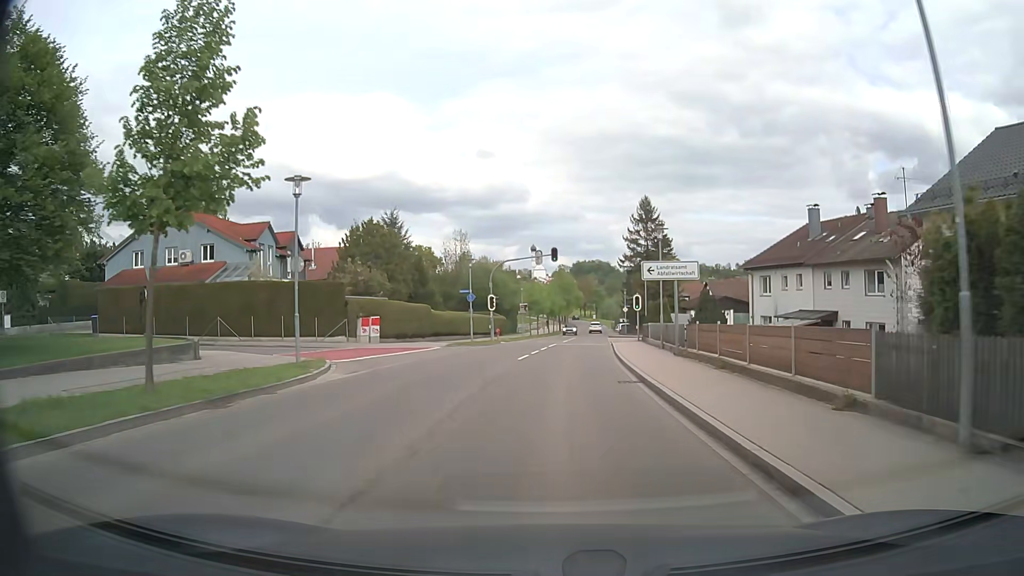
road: tertiary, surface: asphalt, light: Day
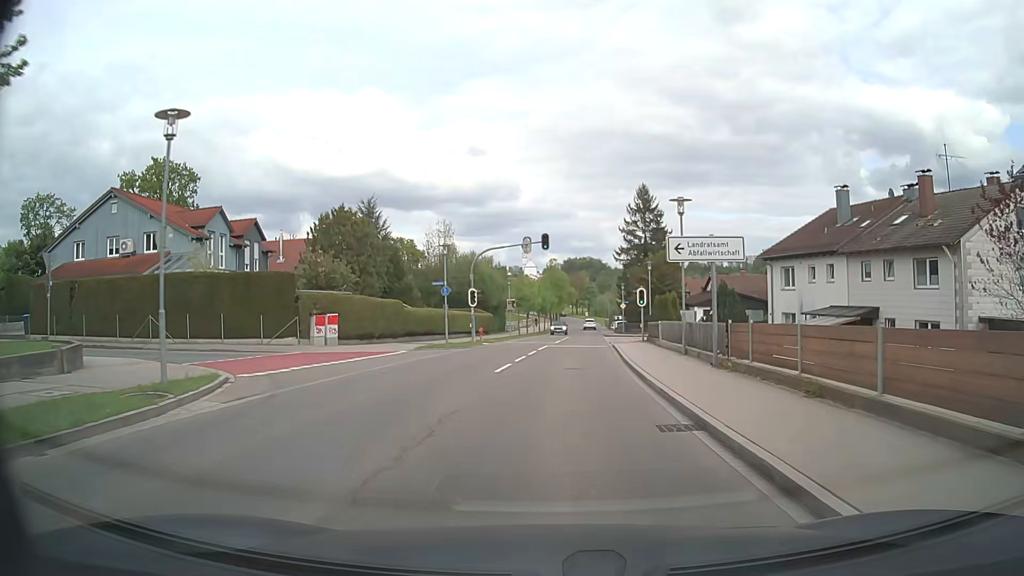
(+0.1, +6.4) m; 0°
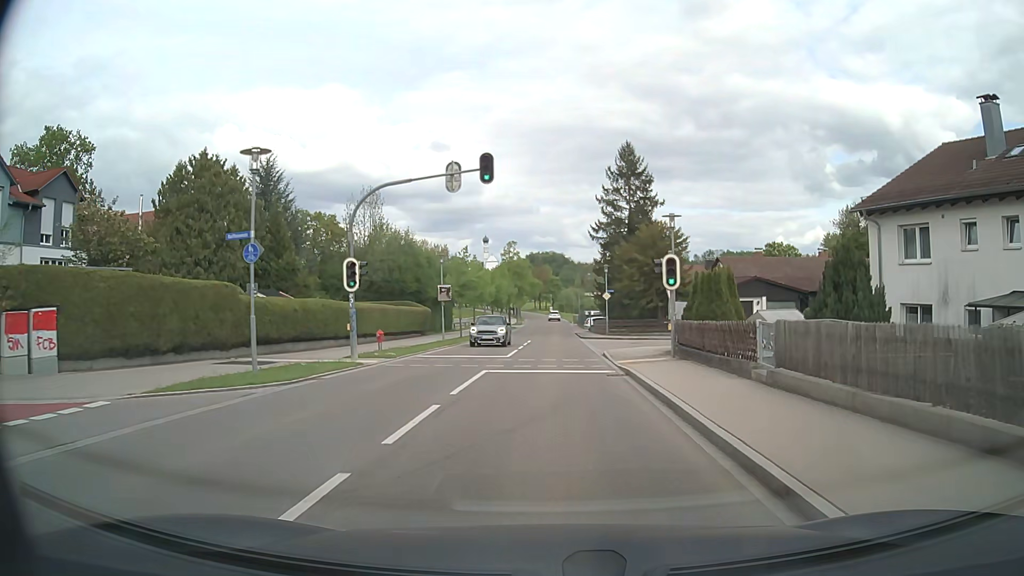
(+0.7, +19.0) m; +3°
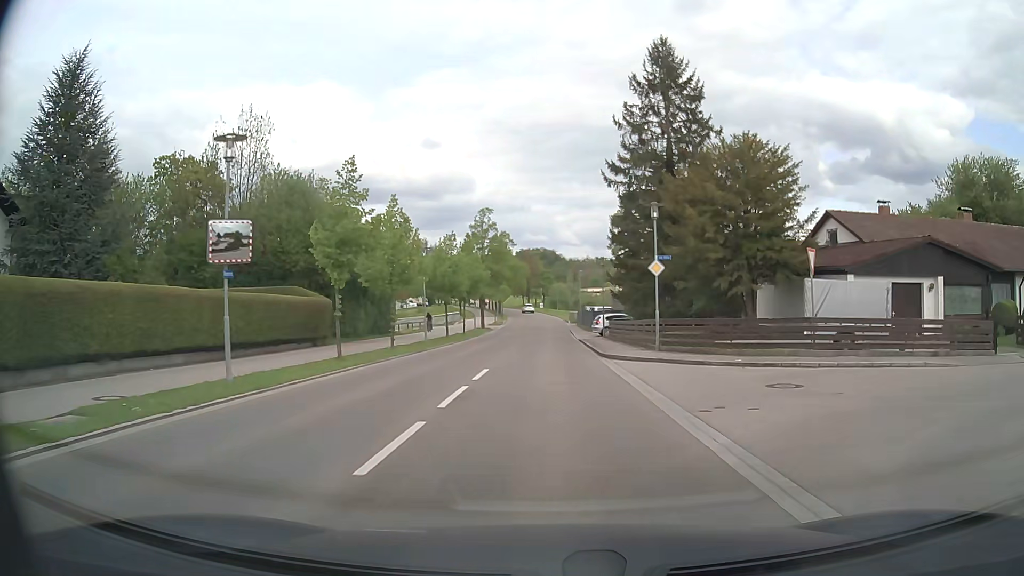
(+0.4, +25.7) m; +1°
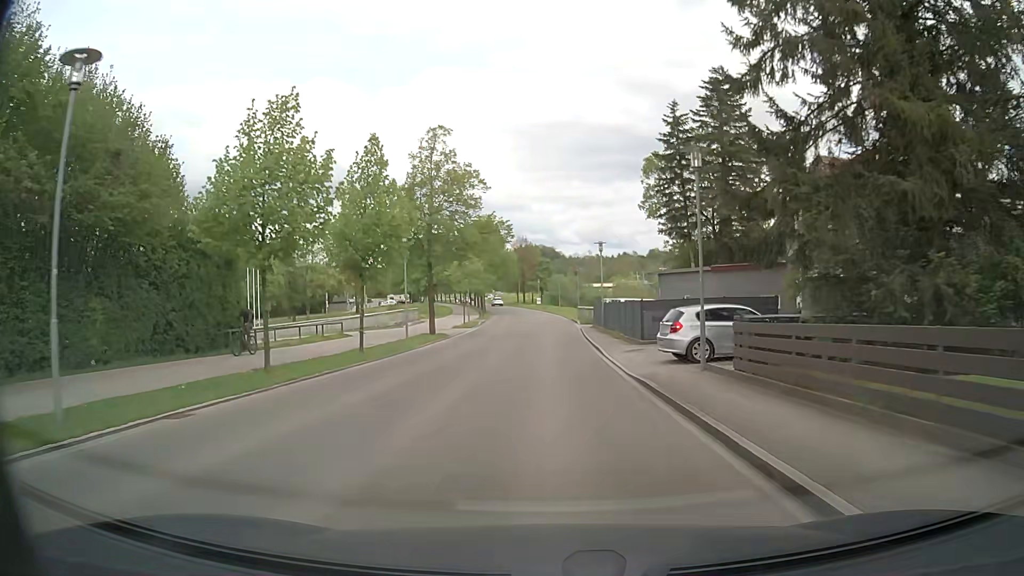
(+0.2, +27.5) m; 0°
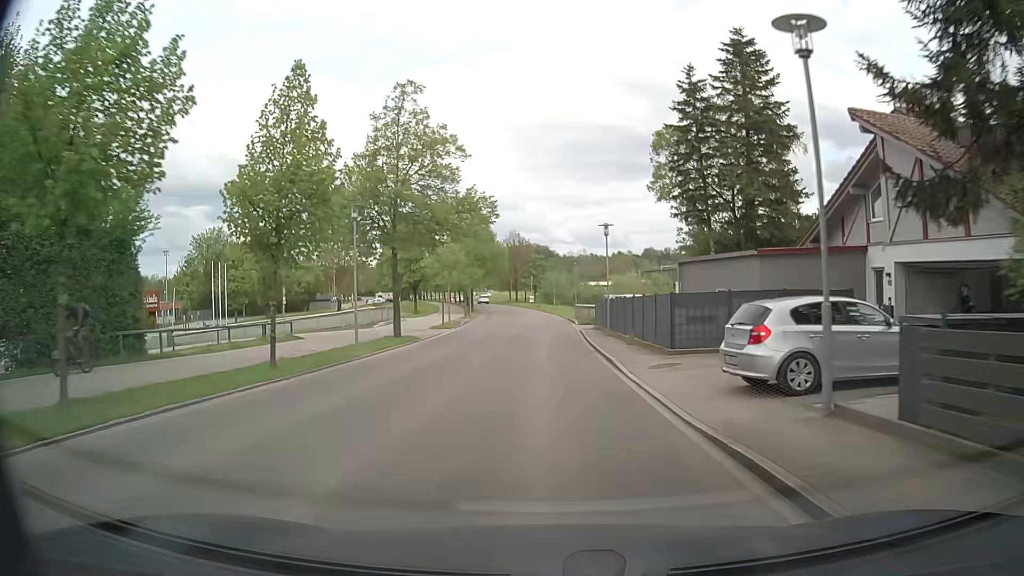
(0.0, +7.2) m; +1°
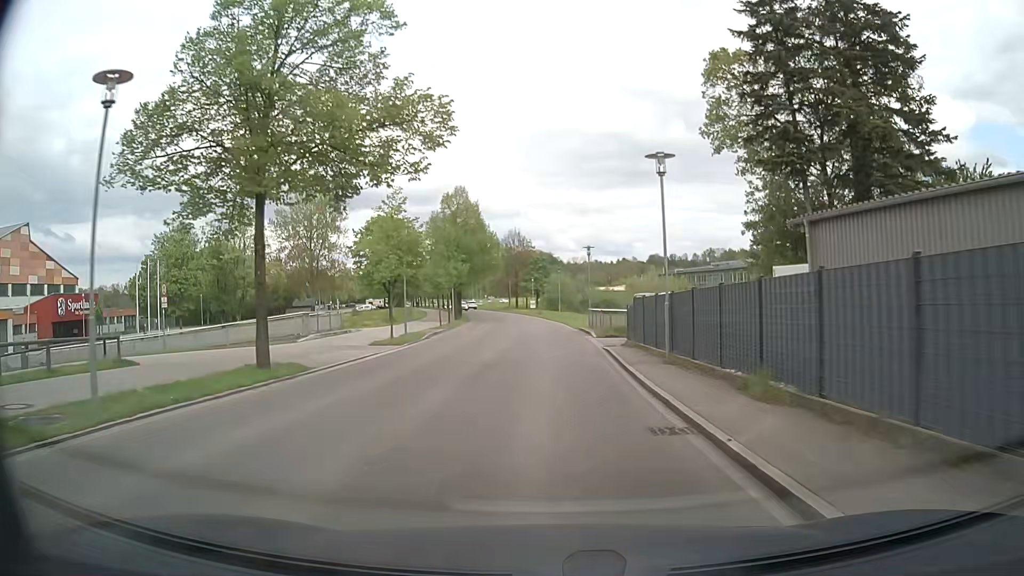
(-0.1, +14.6) m; 0°
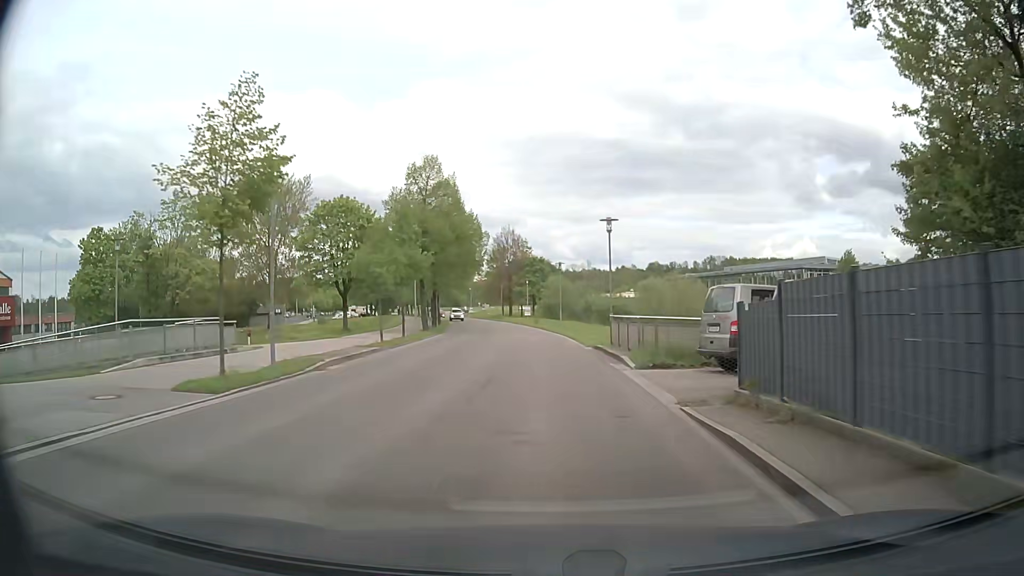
(0.0, +14.7) m; 0°
(0, +10) (0, +20) (0, +30) (-1, +40) (-1, +50) (-3, +60) (-4, +70) (-6, +80) (-7, +89) (-10, +99) m
